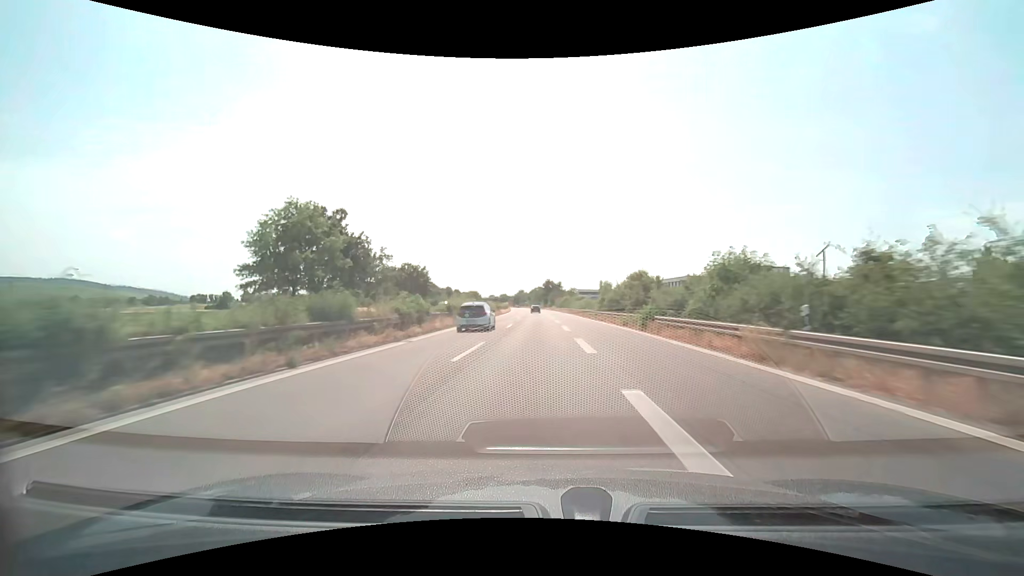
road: trunk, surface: asphalt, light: Day
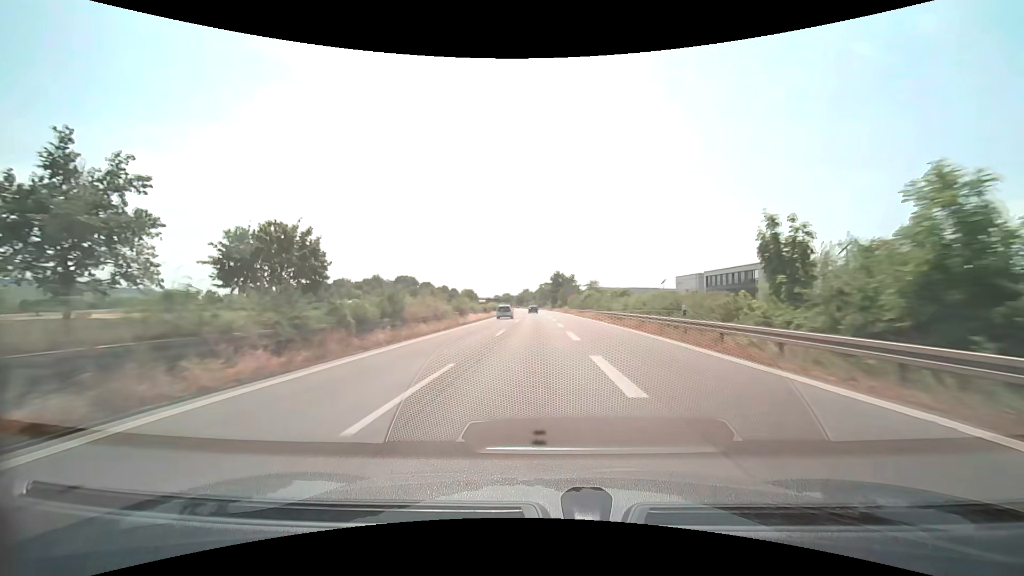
(-0.2, +42.4) m; -1°
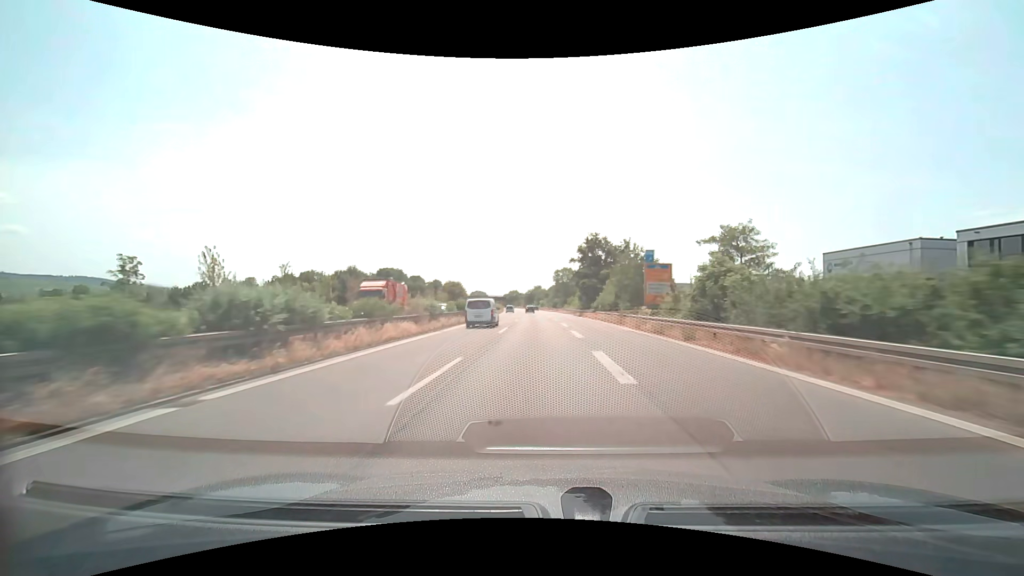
(-0.9, +70.6) m; -2°
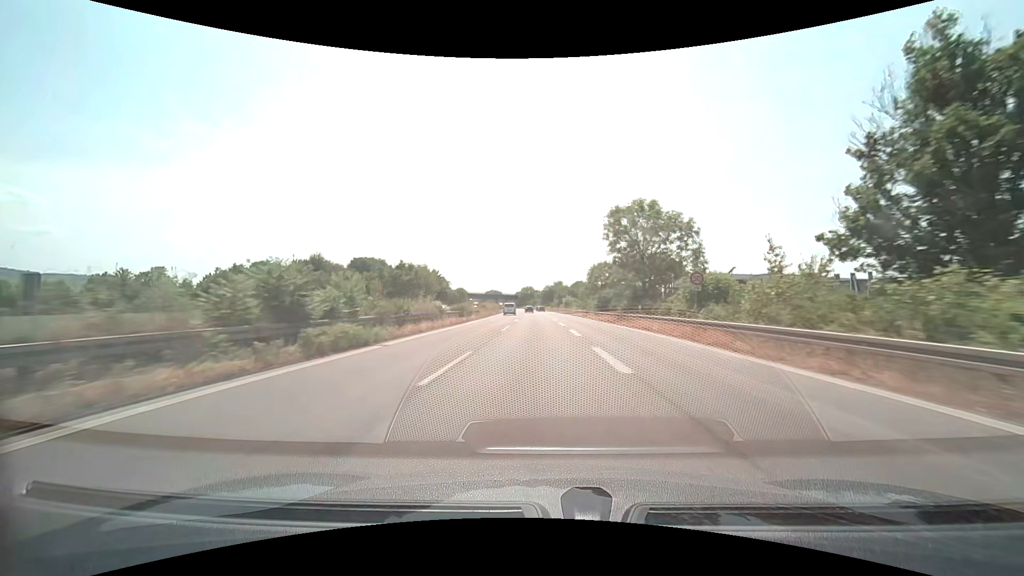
(-1.3, +70.5) m; -2°
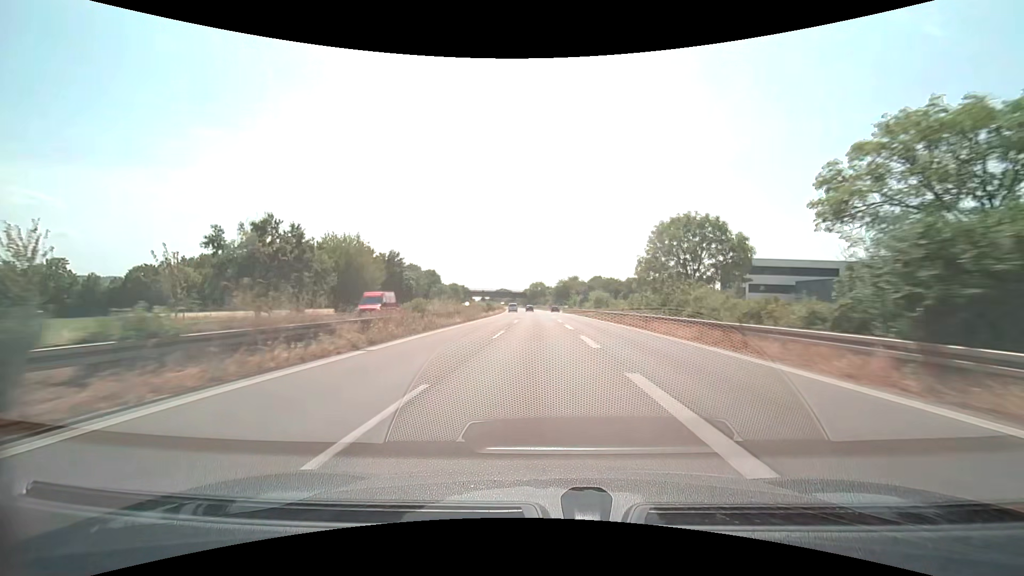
(-0.4, +41.9) m; -1°
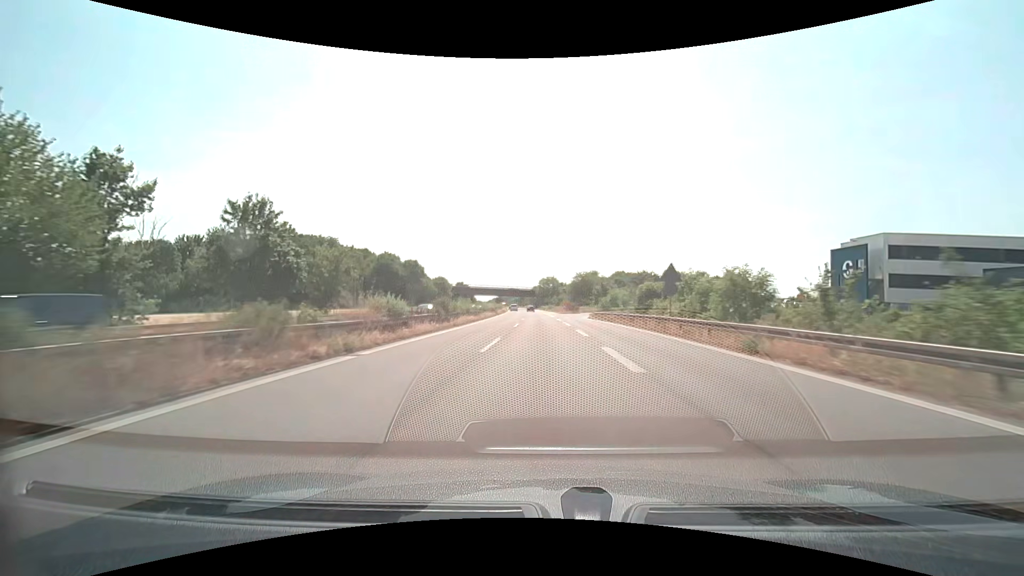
(-0.4, +41.7) m; -2°
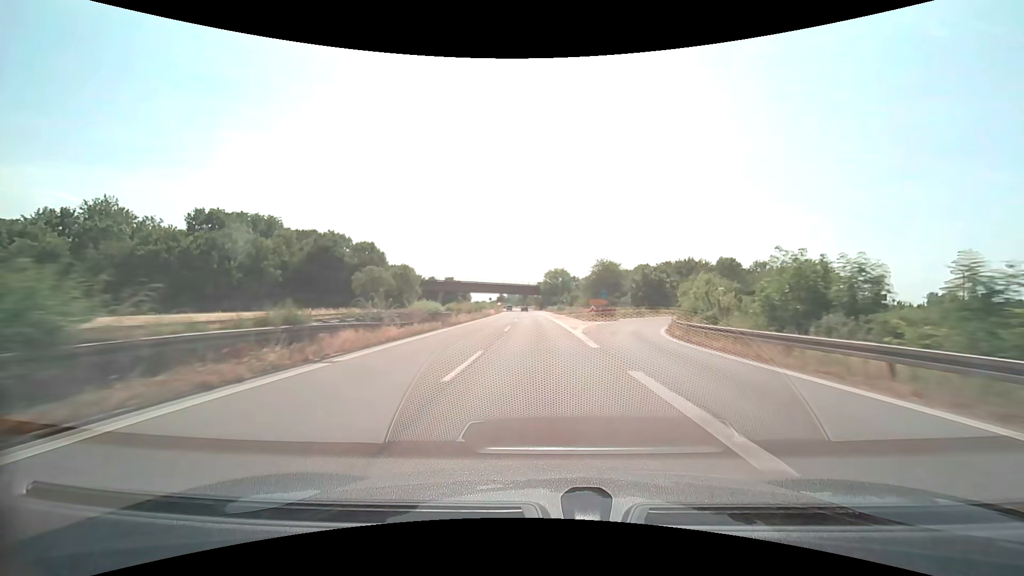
(+0.3, +41.7) m; 0°
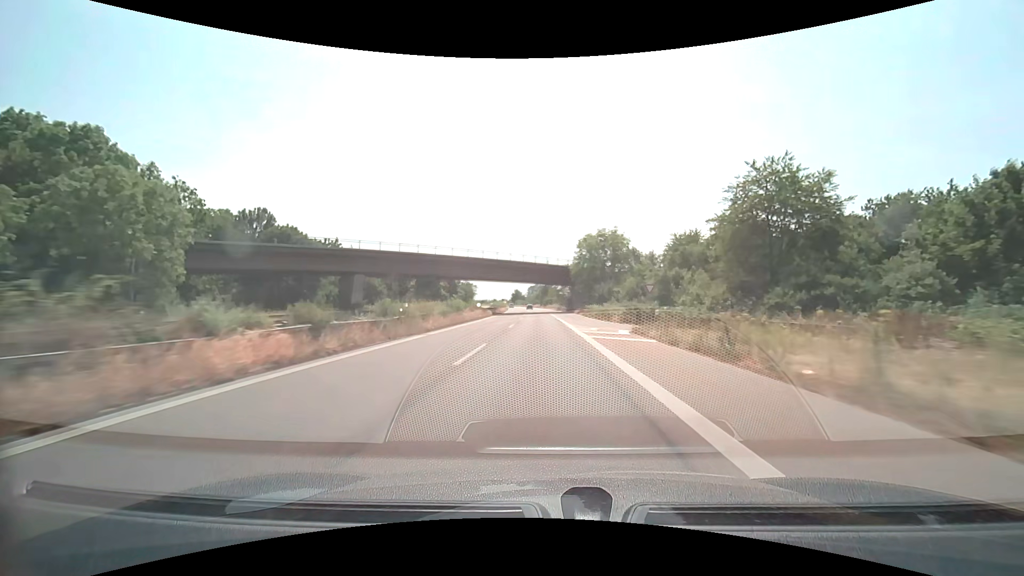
(-1.4, +69.9) m; -3°
(0, +10) (0, +20) (0, +30) (0, +40) (-1, +50) (-1, +60) (-1, +70) (-1, +80) (-2, +90) (-2, +100) m
